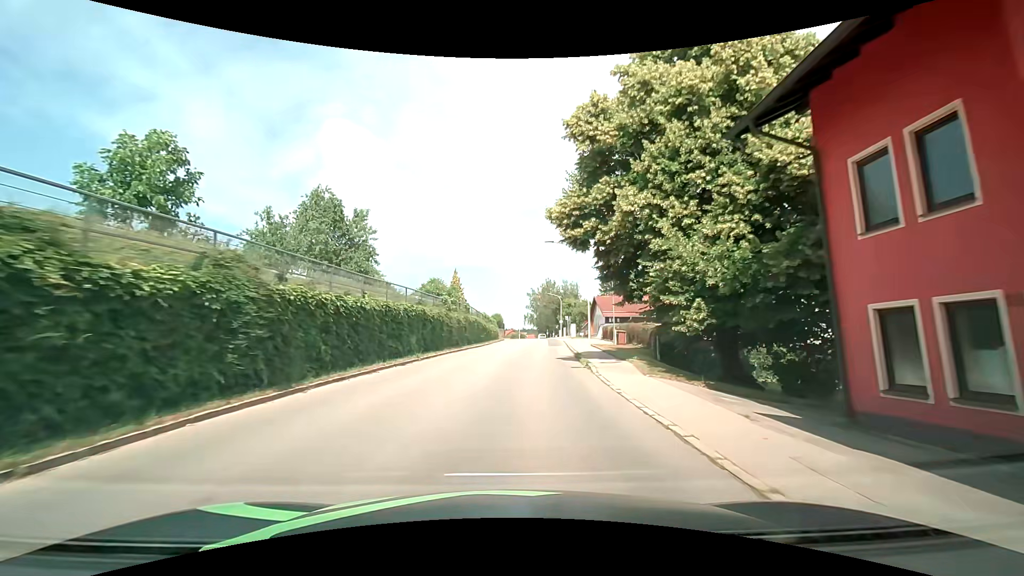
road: tertiary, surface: asphalt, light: Day
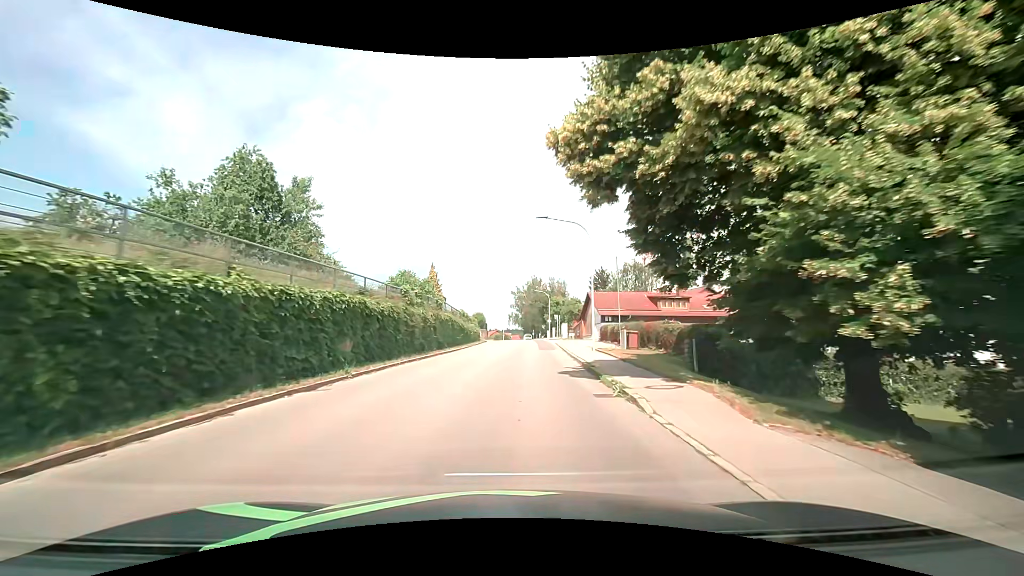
(+0.2, +7.7) m; +2°
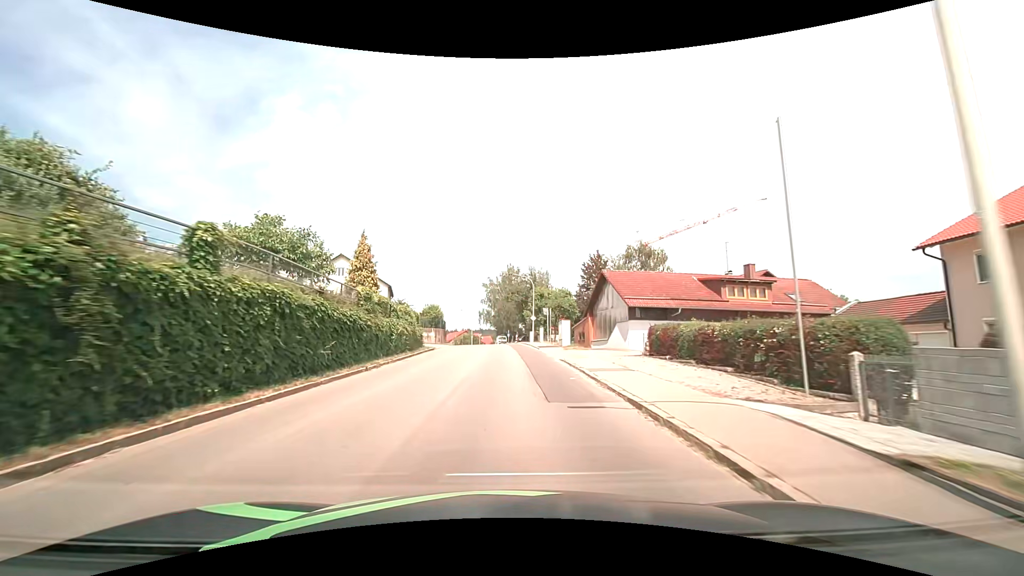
(+0.7, +22.9) m; +3°
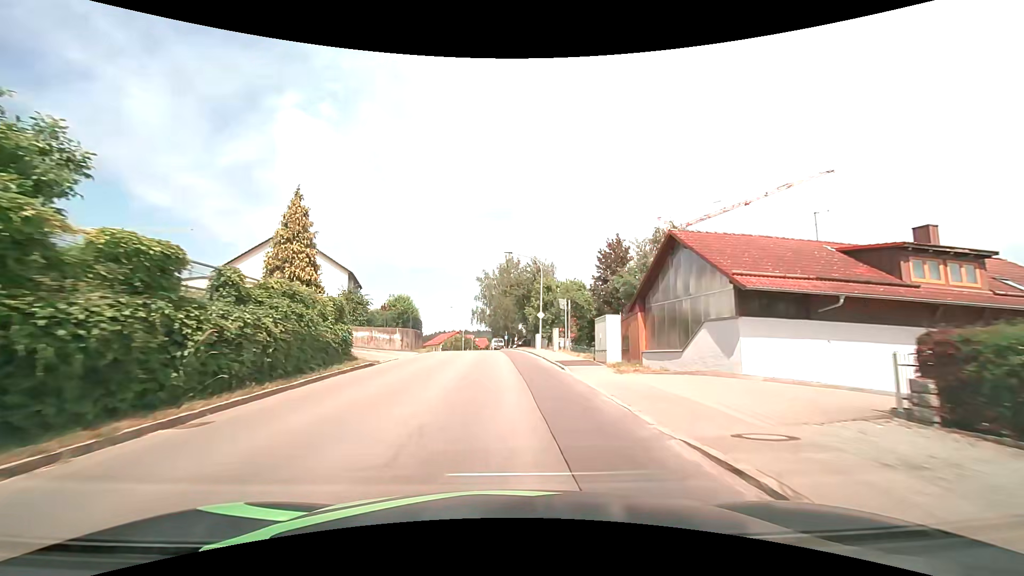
(0.0, +15.3) m; 0°
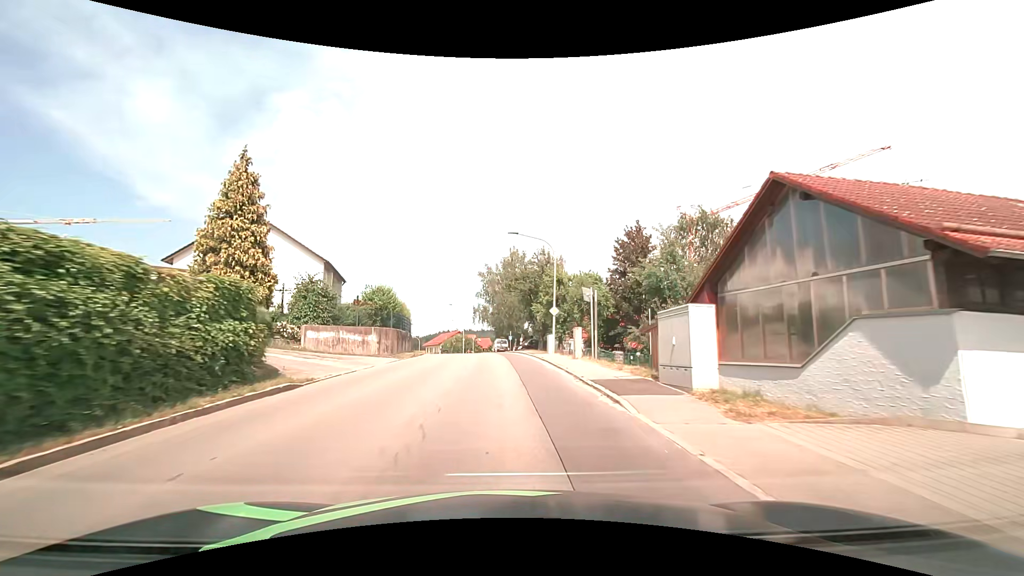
(0.0, +7.6) m; 0°
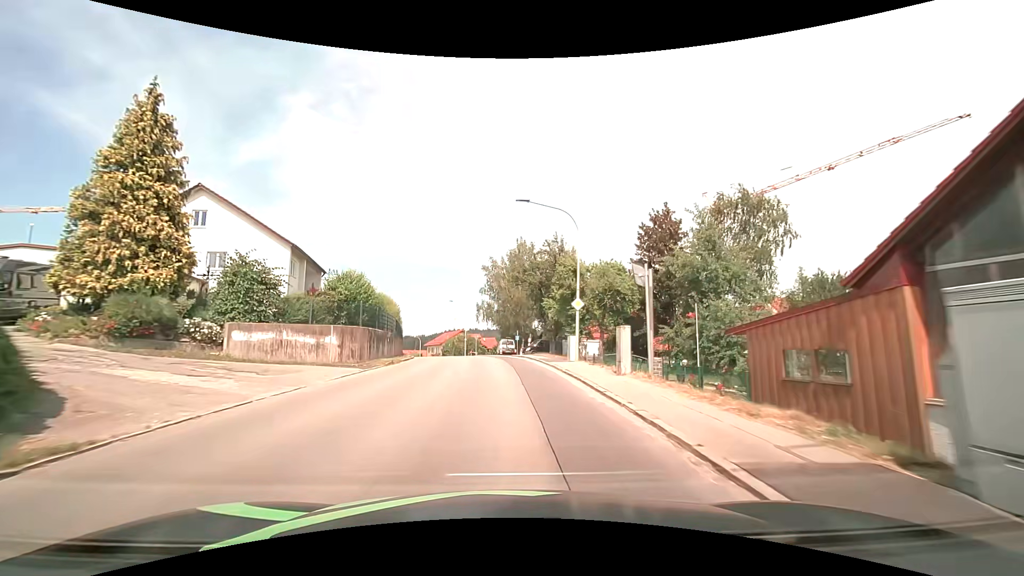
(-0.1, +7.6) m; -1°
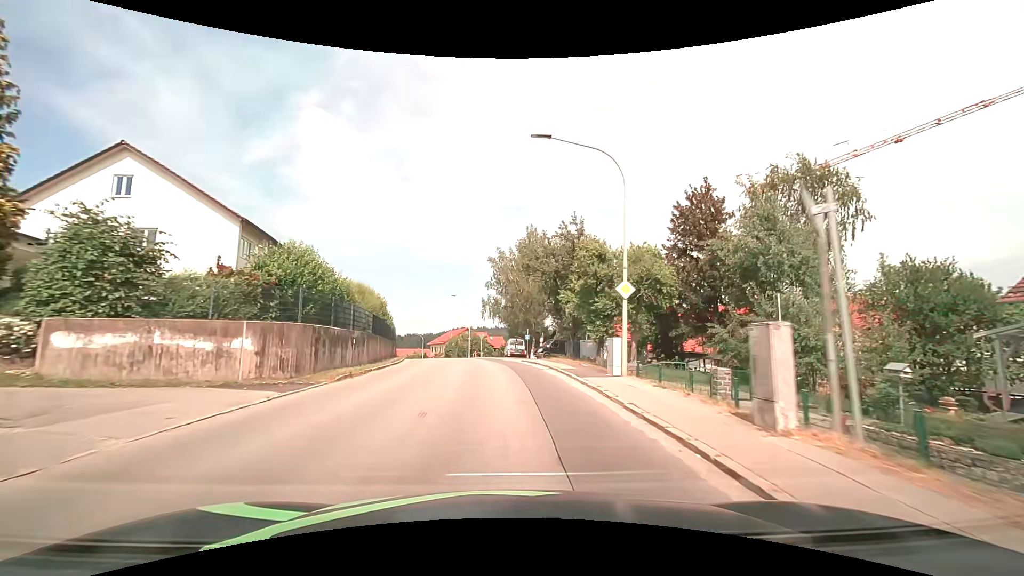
(0.0, +7.6) m; -1°
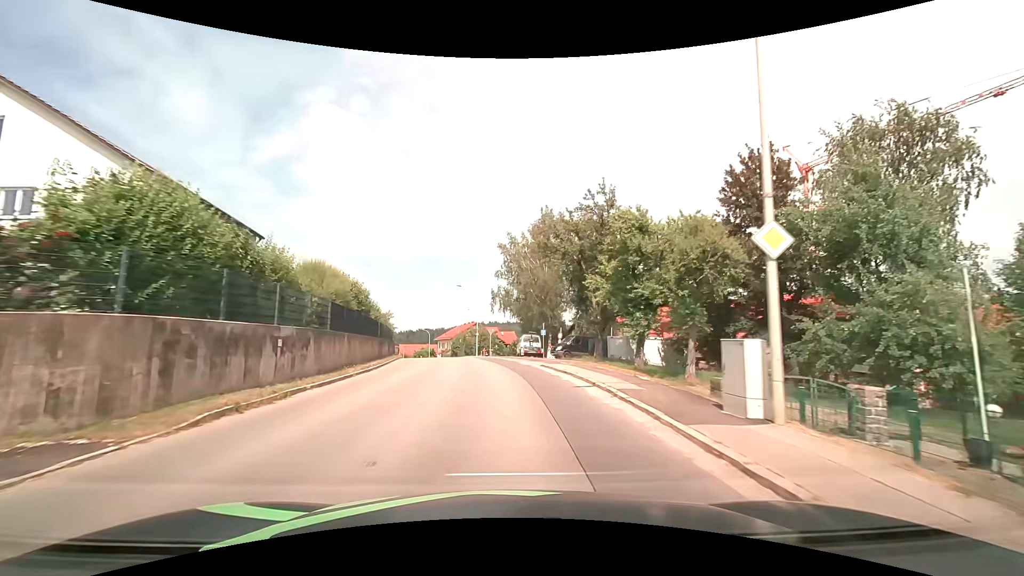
(-0.1, +7.6) m; -1°
(0, +10) (-1, +20) (-2, +30) (-3, +40) (-5, +50) (-7, +59) (-10, +69) (-12, +79) (-15, +88) (-18, +98) m
